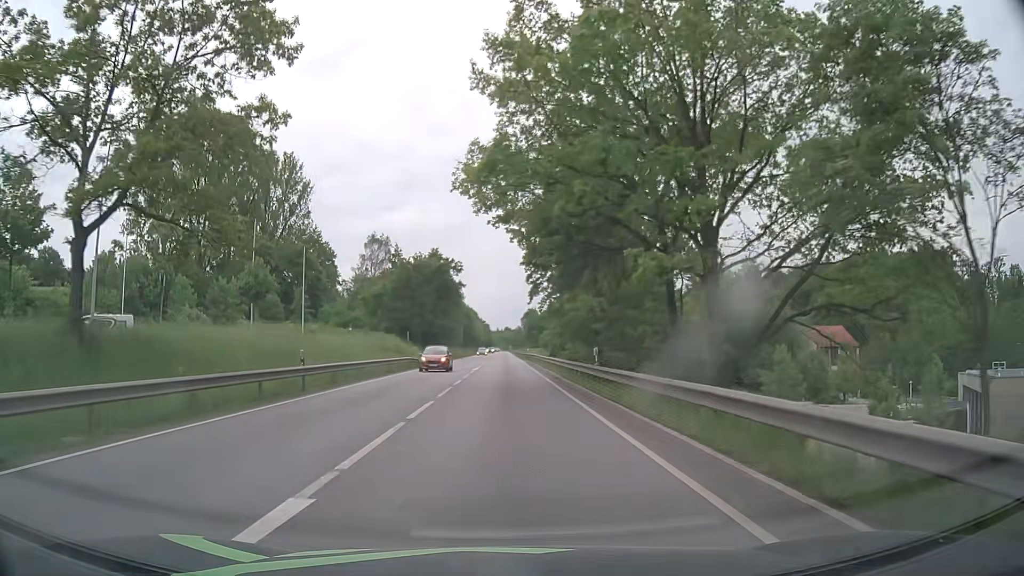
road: primary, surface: asphalt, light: Day
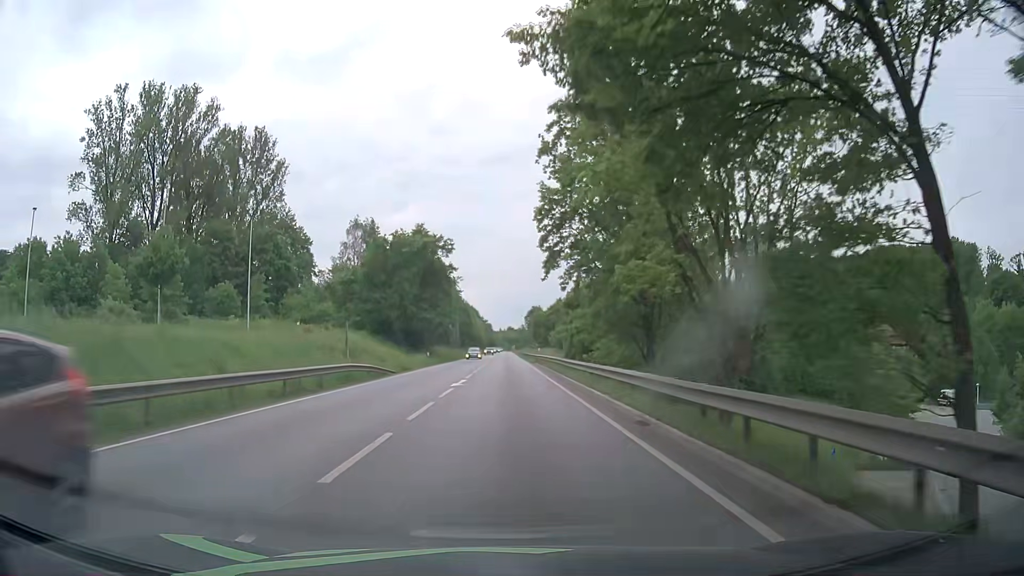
(-0.1, +18.5) m; 0°
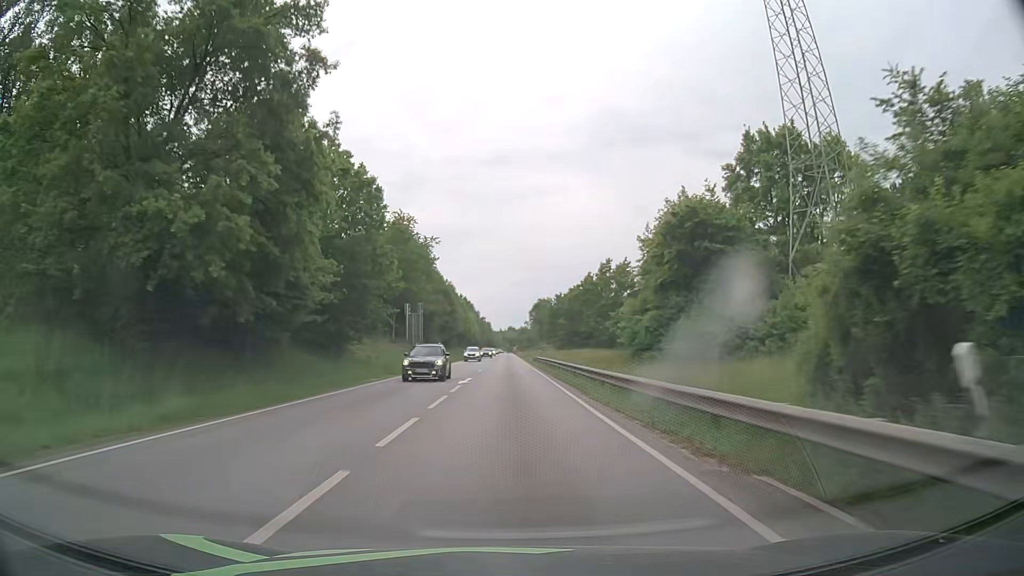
(-0.4, +52.0) m; 0°
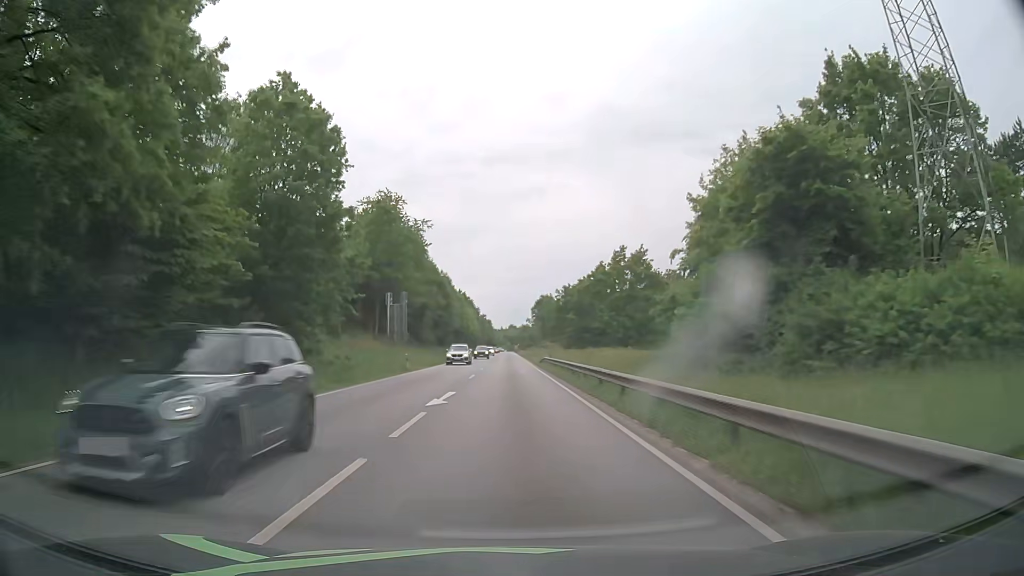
(-0.1, +11.3) m; 0°
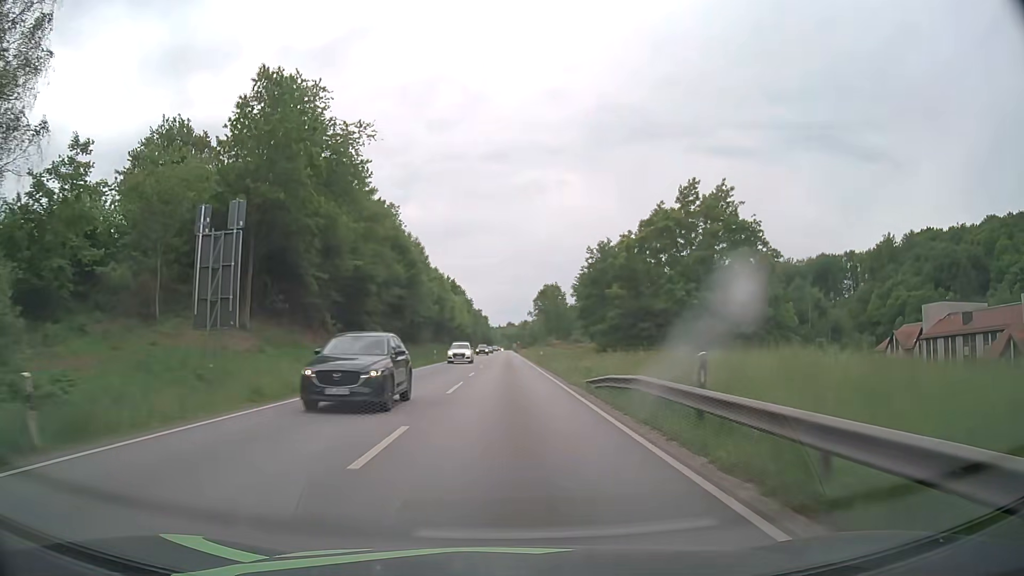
(+0.1, +34.9) m; 0°
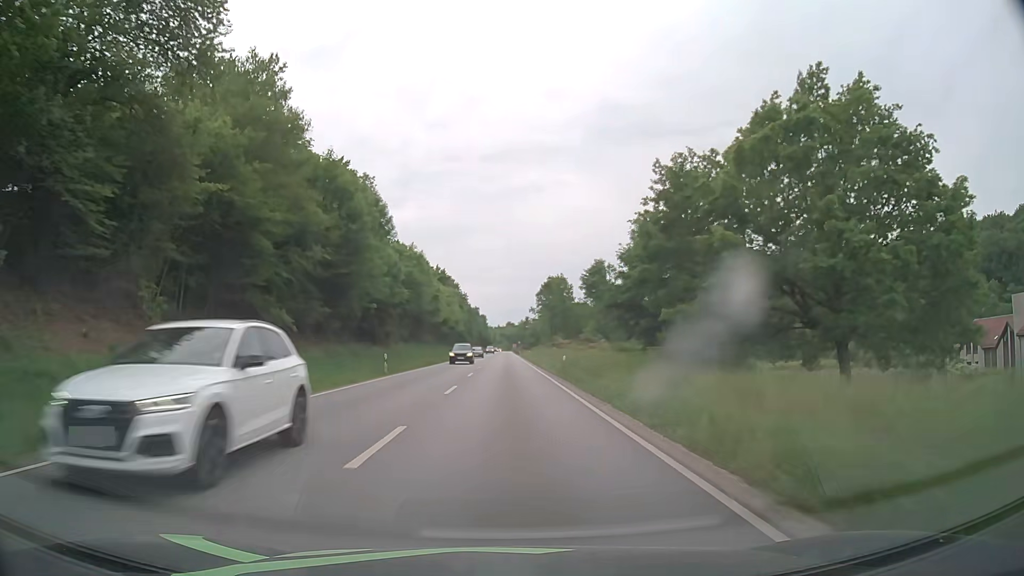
(0.0, +23.8) m; 0°
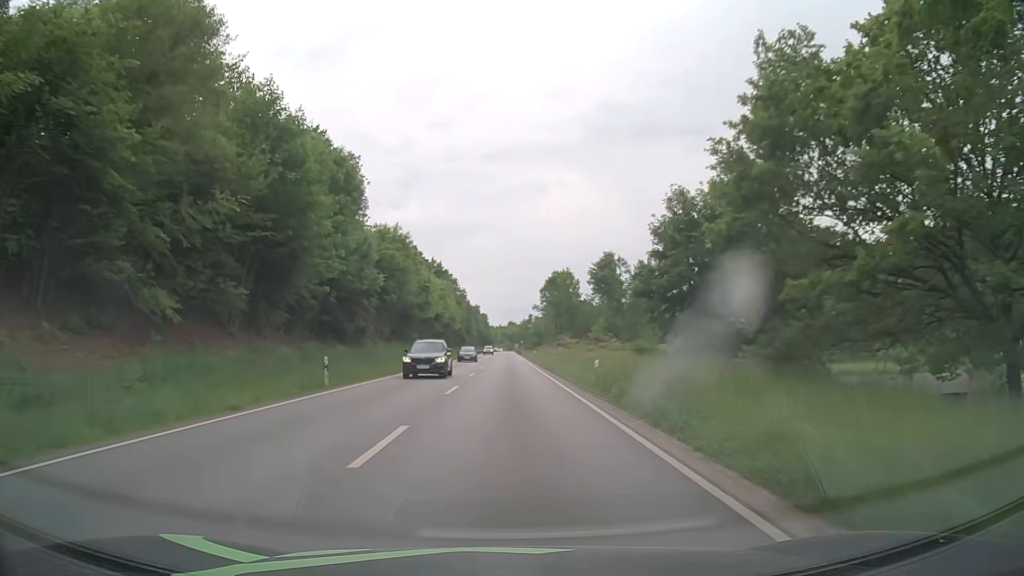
(0.0, +12.0) m; 0°
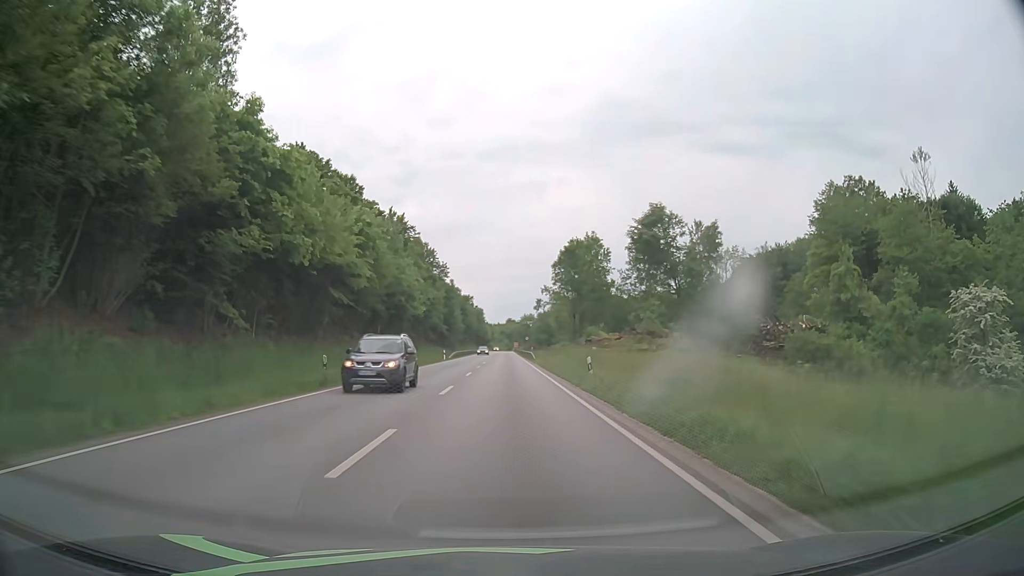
(+0.1, +48.7) m; 0°
(0, +10) (0, +20) (0, +30) (0, +40) (0, +50) (0, +60) (0, +70) (0, +80) (0, +90) (0, +100) m
